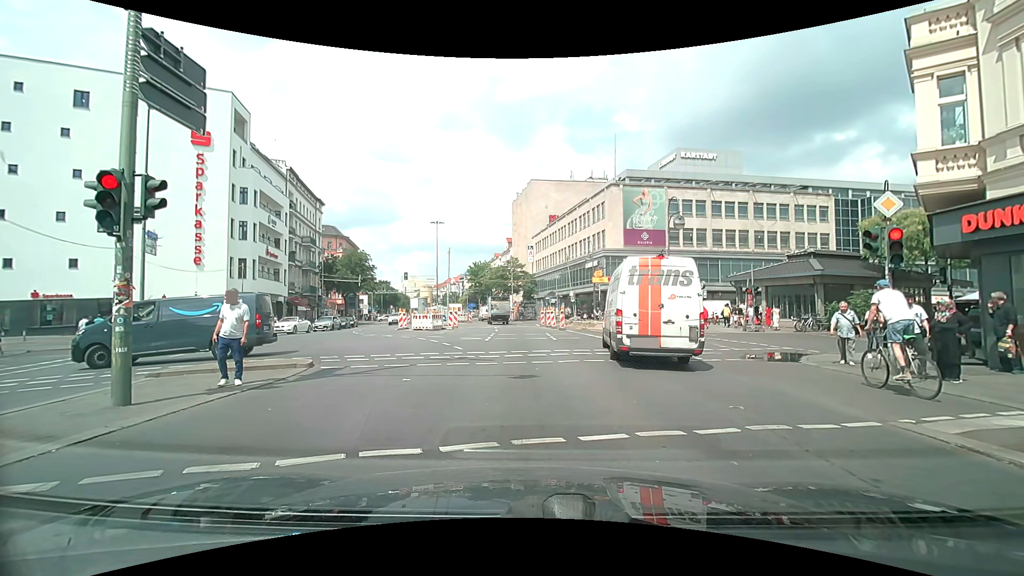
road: secondary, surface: asphalt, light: Day
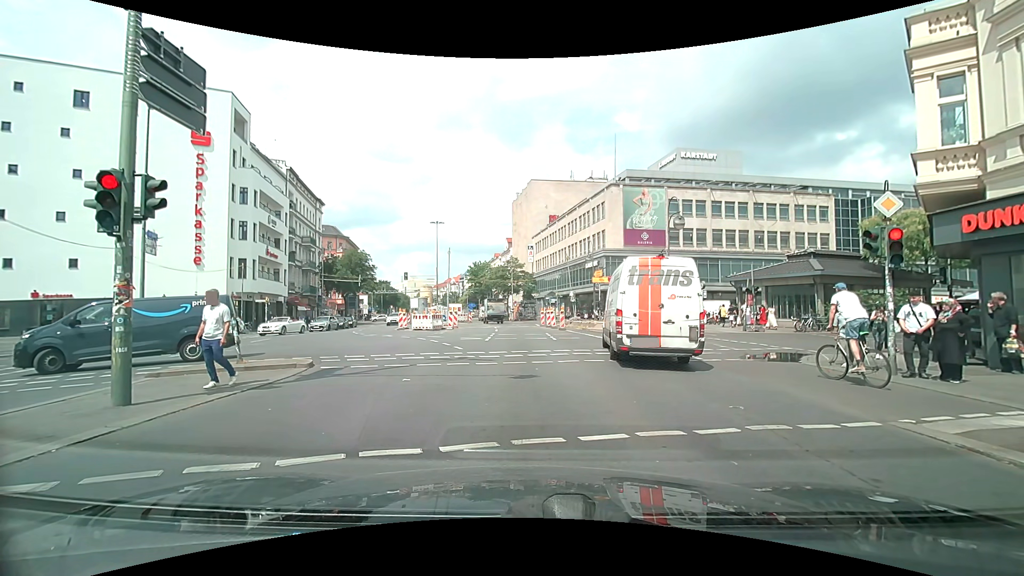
(0.0, 0.0) m; 0°
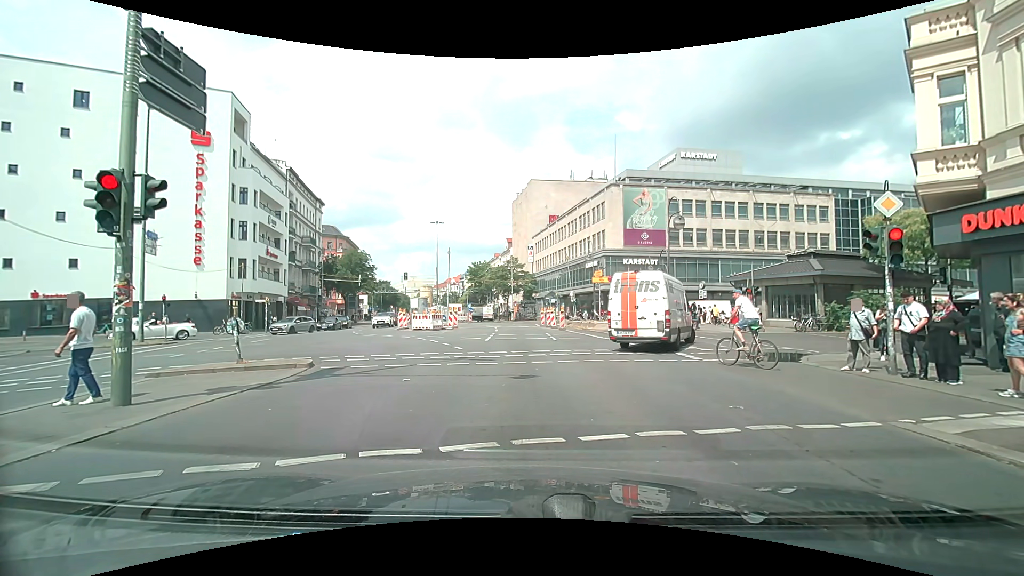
(0.0, 0.0) m; 0°
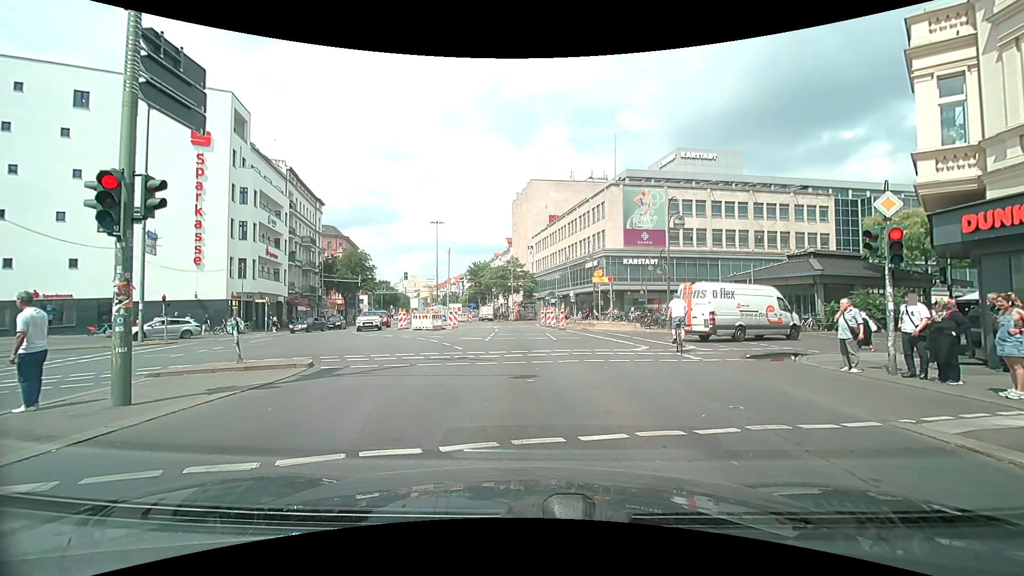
(0.0, 0.0) m; 0°
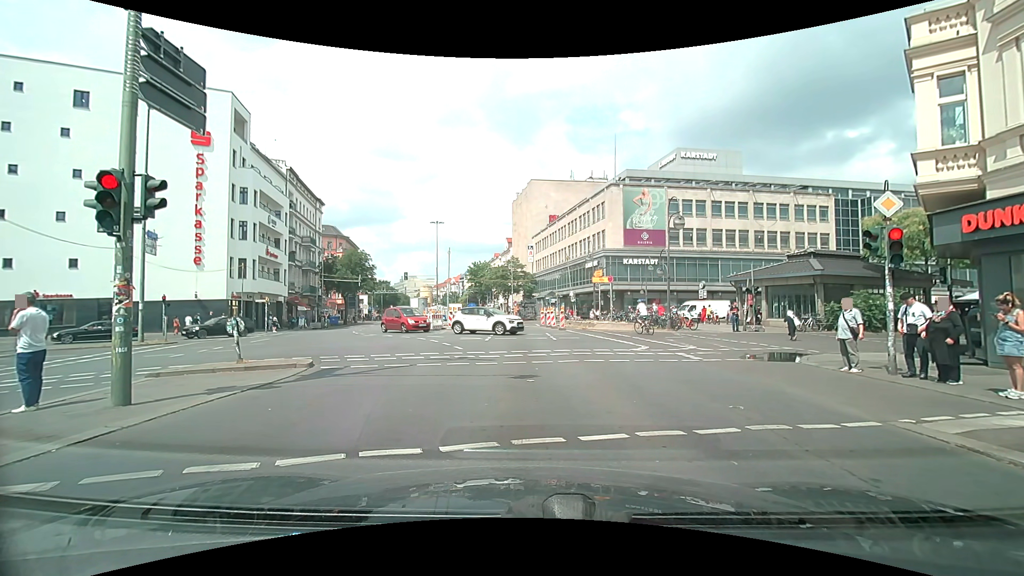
(0.0, 0.0) m; 0°
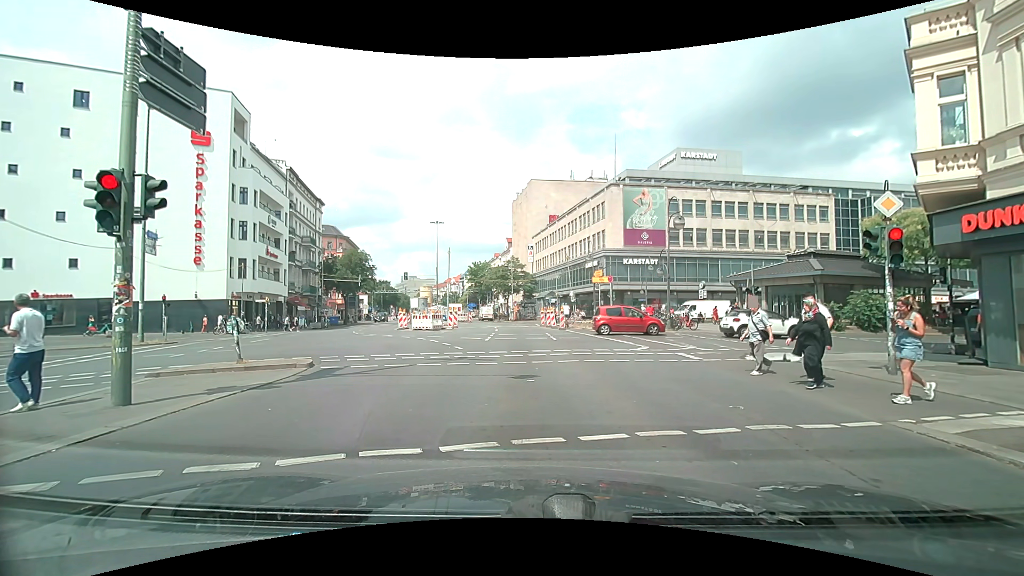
(0.0, 0.0) m; 0°
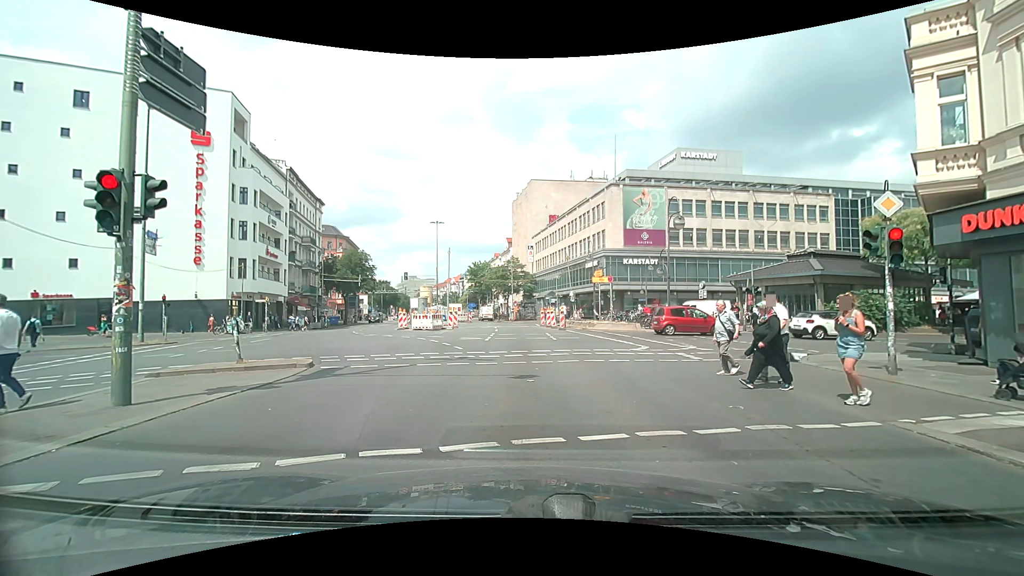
(0.0, 0.0) m; 0°
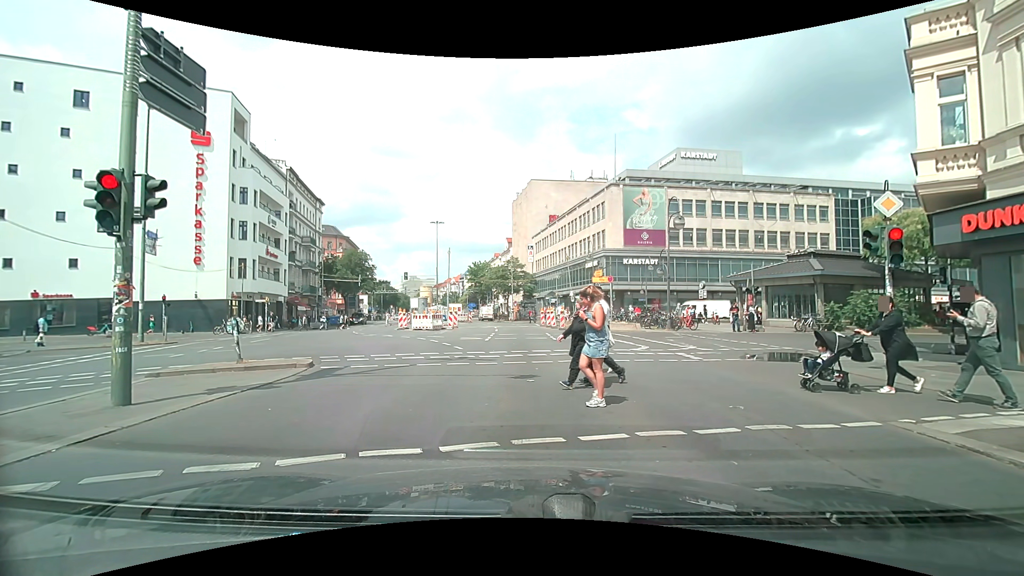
(0.0, 0.0) m; 0°
